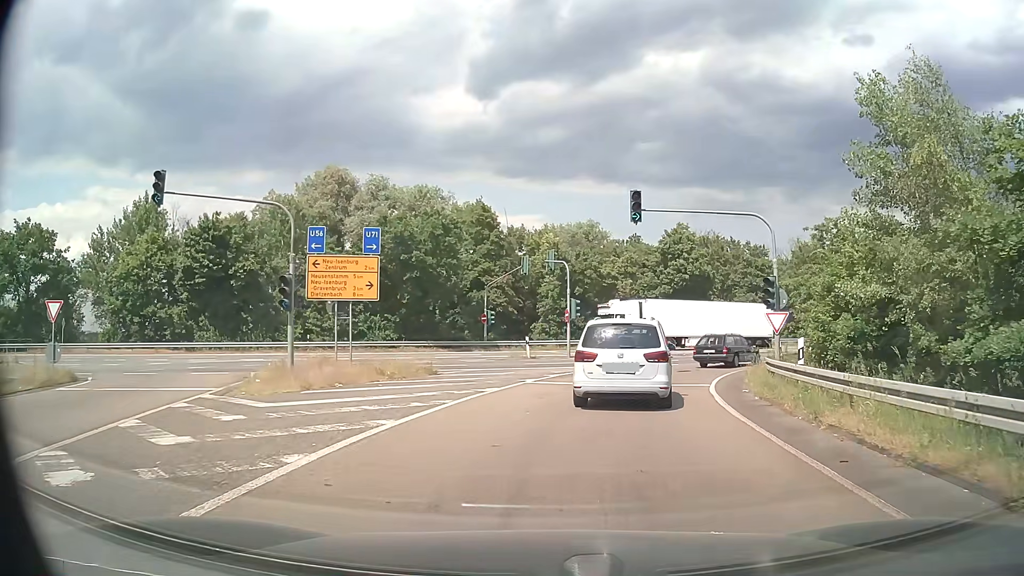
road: motorway_link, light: Day
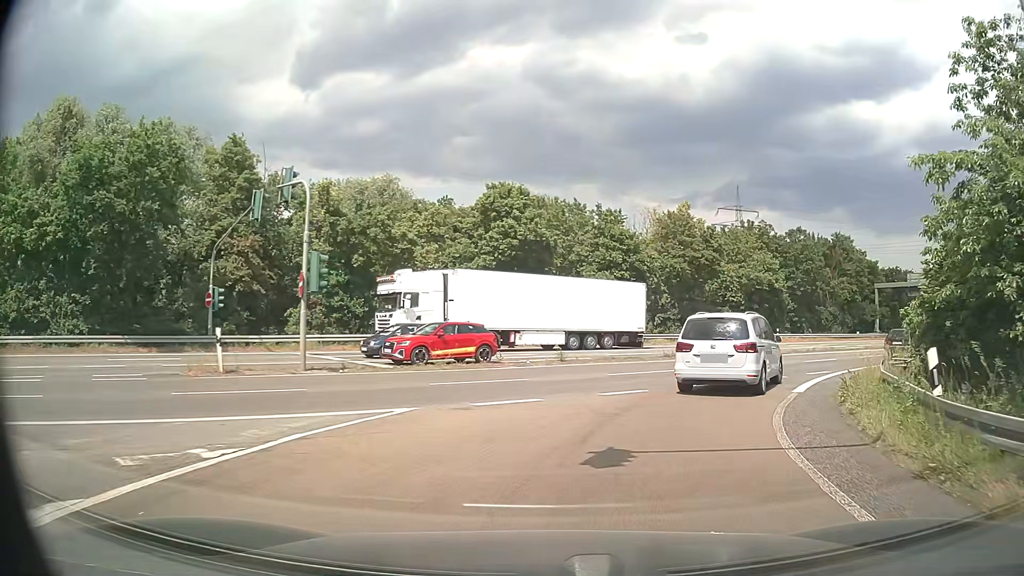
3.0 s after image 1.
(+2.4, +20.1) m; +16°
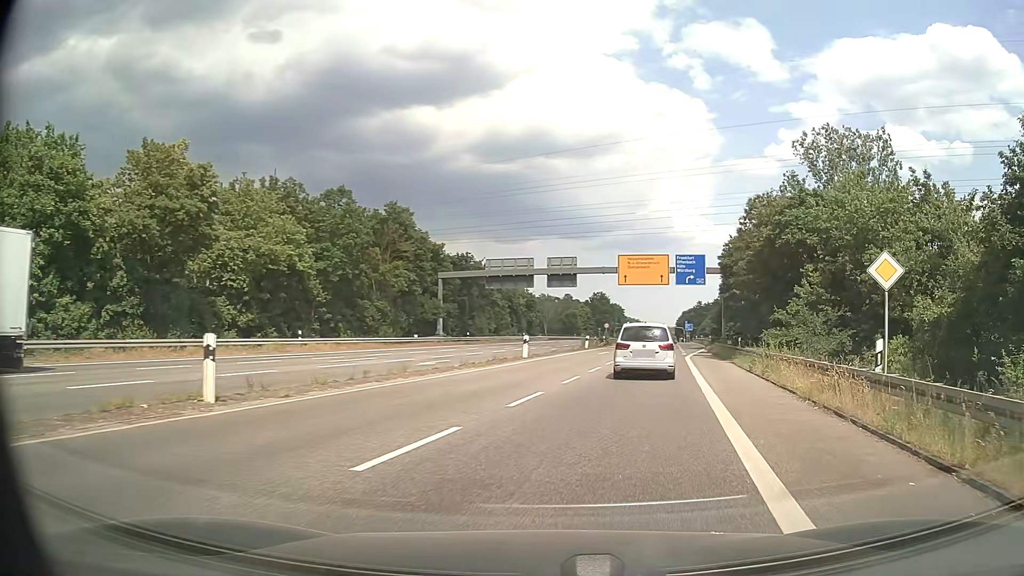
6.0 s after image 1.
(+7.5, +21.5) m; +40°
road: secondary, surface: asphalt
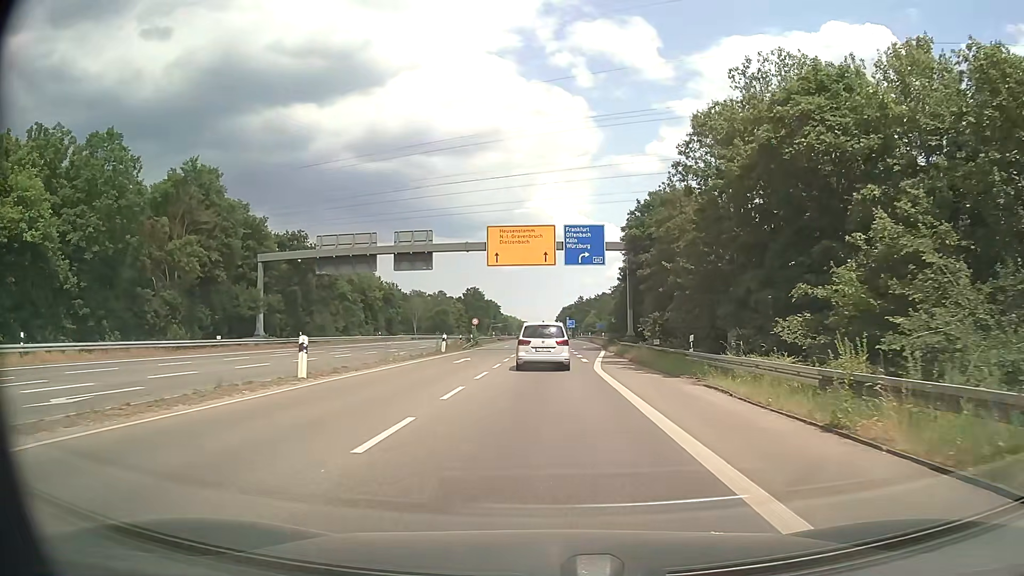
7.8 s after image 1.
(+2.1, +16.9) m; +10°
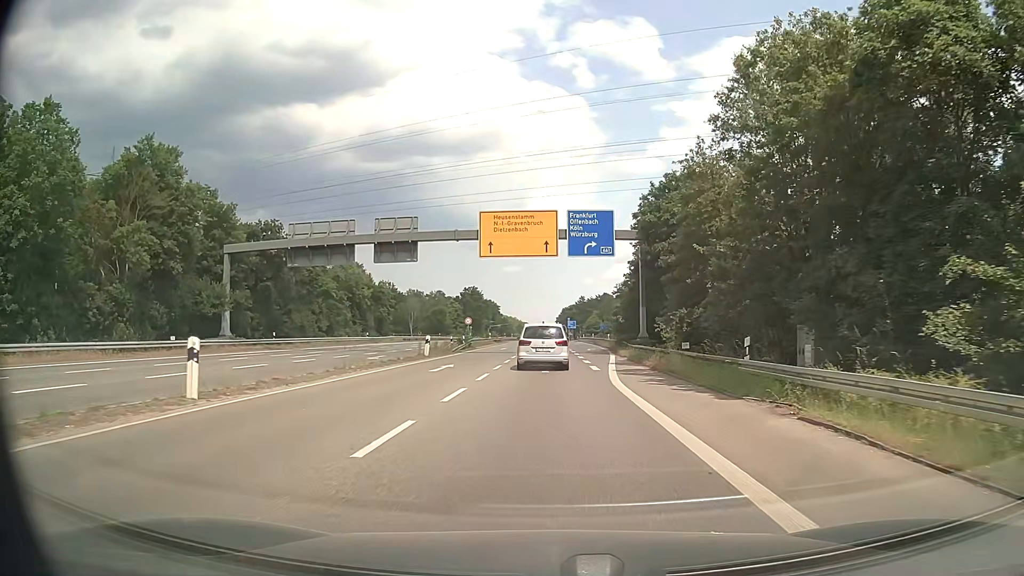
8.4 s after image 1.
(0.0, +6.4) m; 0°
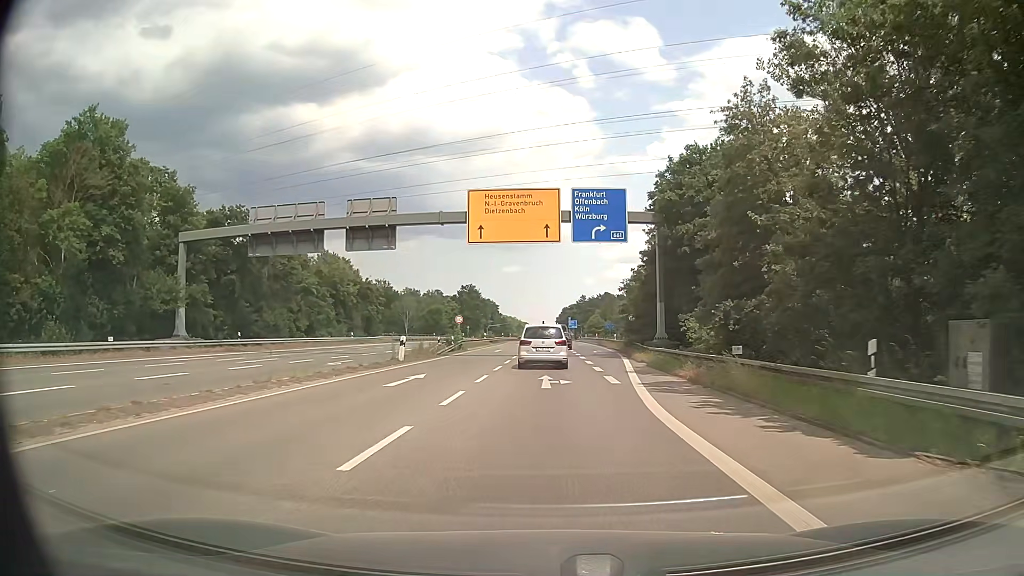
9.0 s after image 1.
(0.0, +6.8) m; 0°
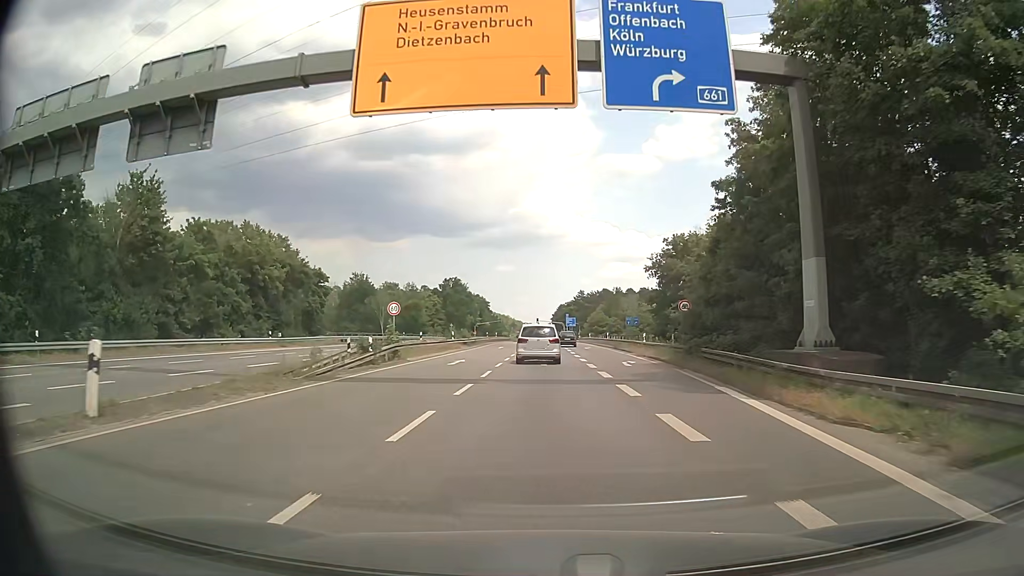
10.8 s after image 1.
(+0.1, +22.3) m; 0°
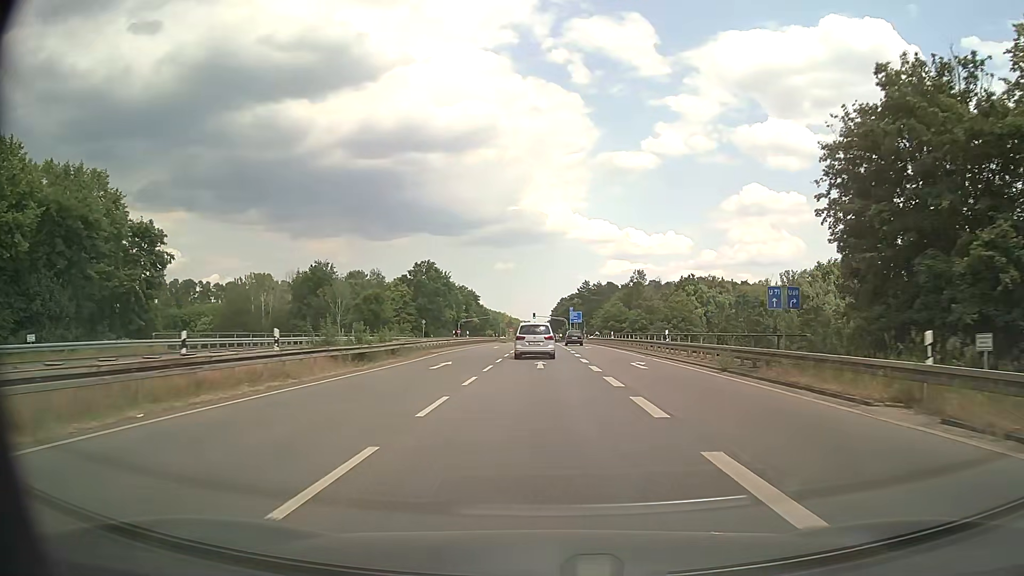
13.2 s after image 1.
(+0.2, +34.0) m; 0°
(0, +10) (0, +20) (0, +30) (0, +40) (0, +50) (0, +60) (0, +70) (-1, +80) (-1, +90) (-1, +100) m
